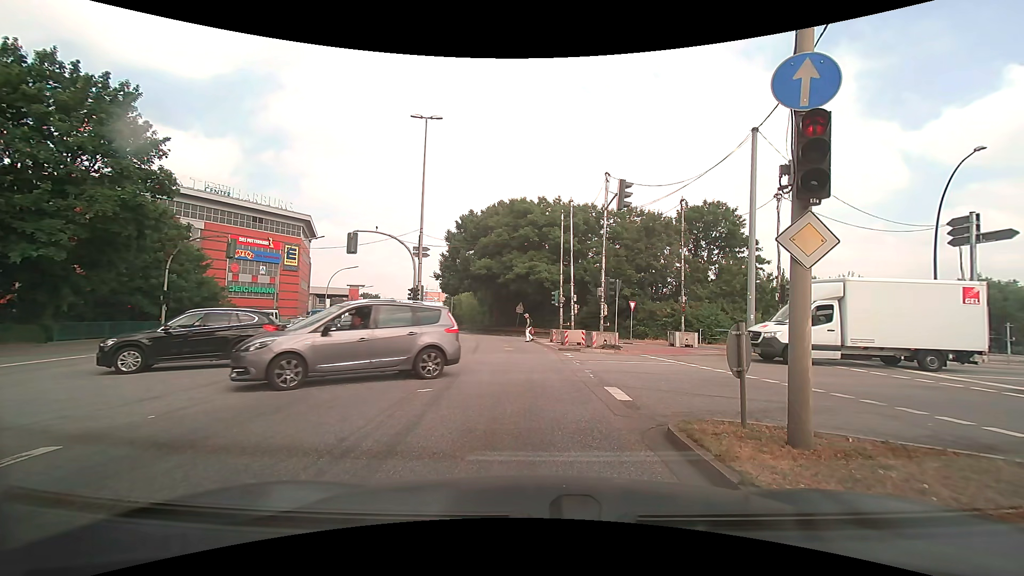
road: primary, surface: asphalt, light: Day
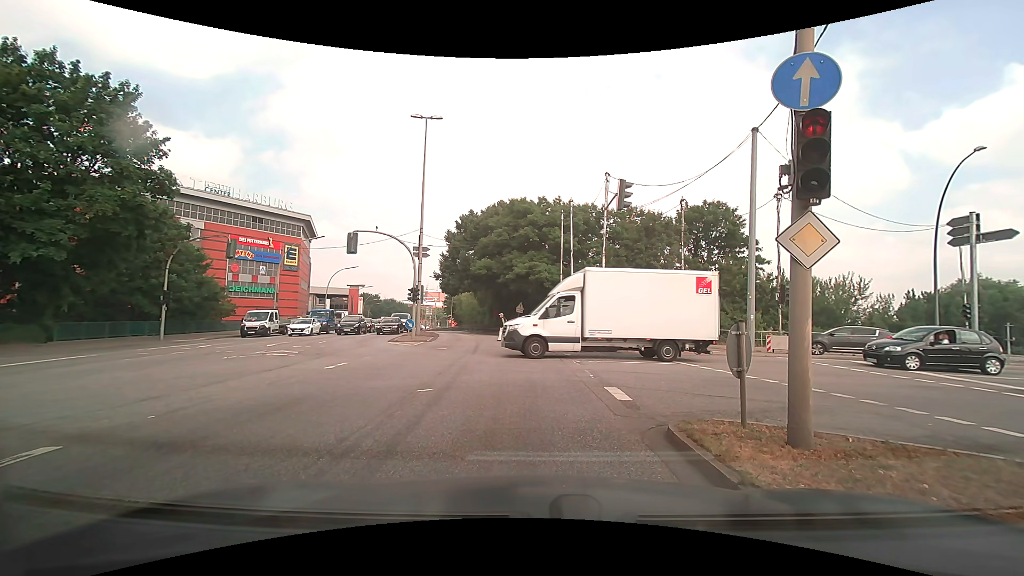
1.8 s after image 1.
(0.0, 0.0) m; 0°
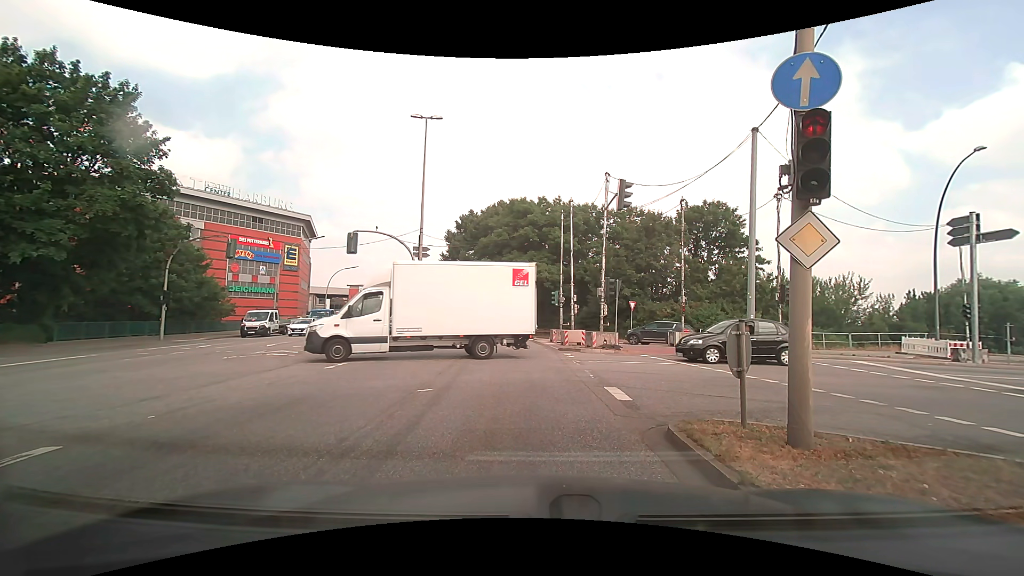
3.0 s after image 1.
(0.0, 0.0) m; 0°
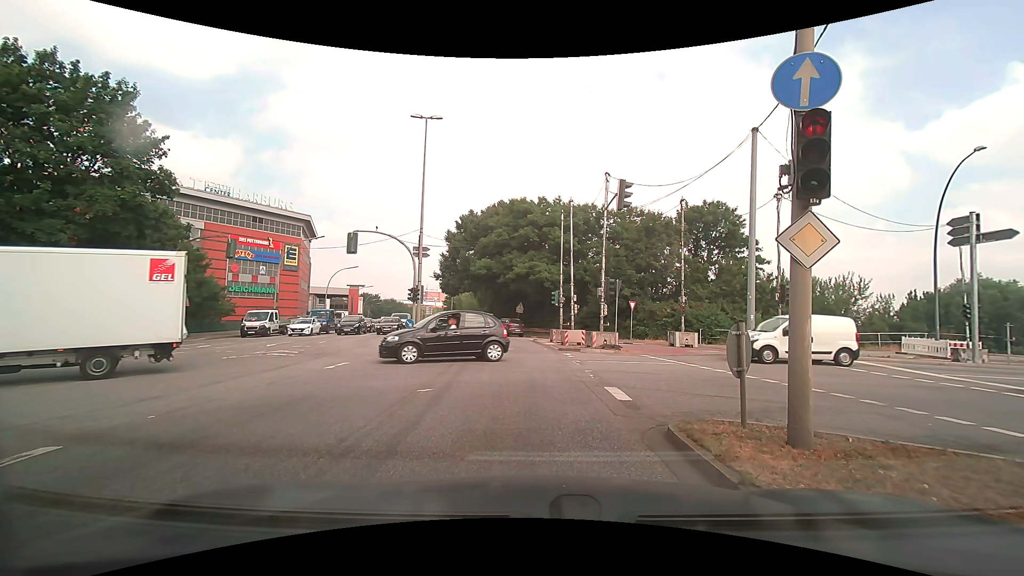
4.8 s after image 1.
(0.0, 0.0) m; 0°
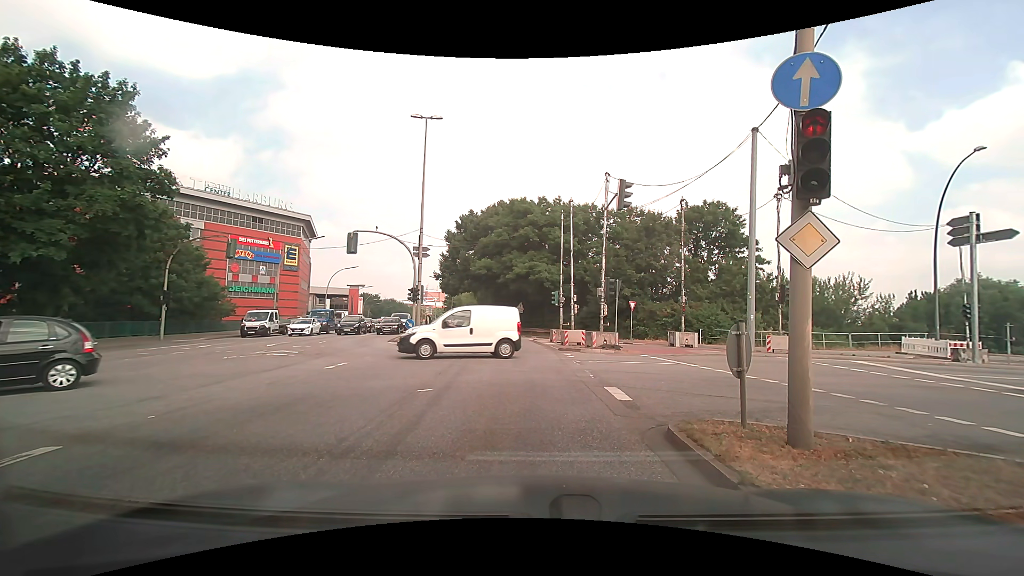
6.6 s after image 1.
(0.0, 0.0) m; 0°
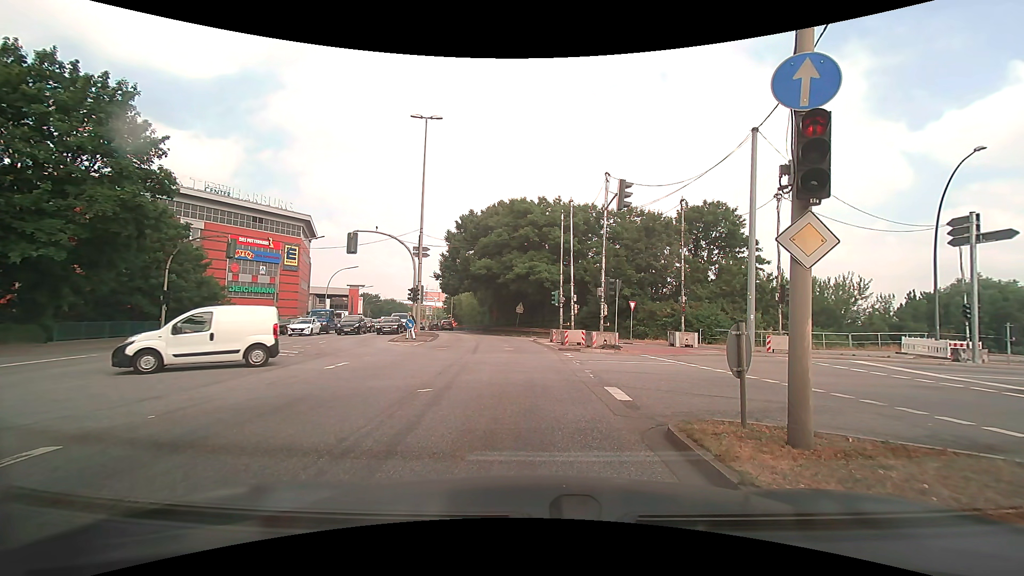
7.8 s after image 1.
(0.0, 0.0) m; 0°
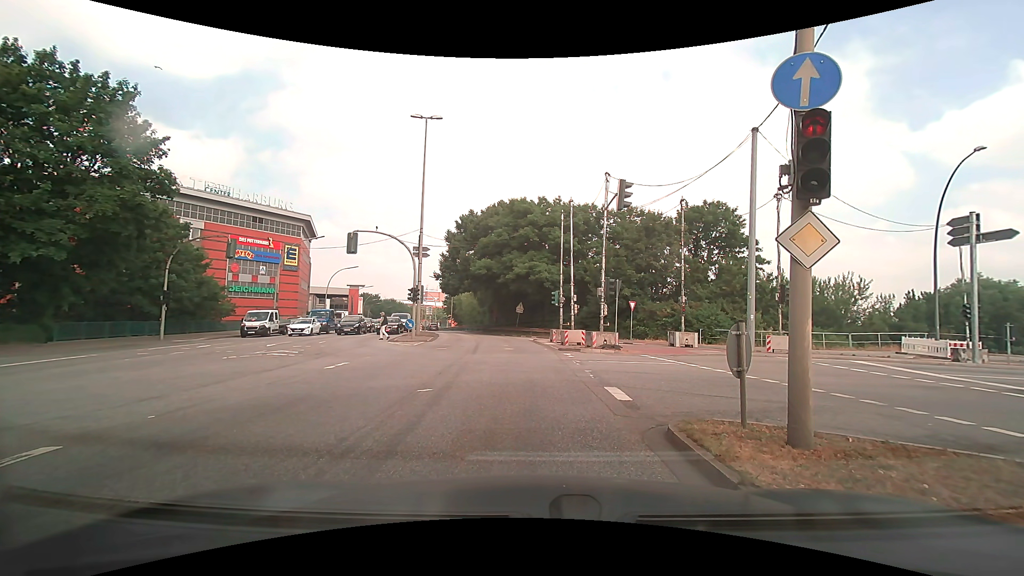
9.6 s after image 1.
(0.0, 0.0) m; 0°
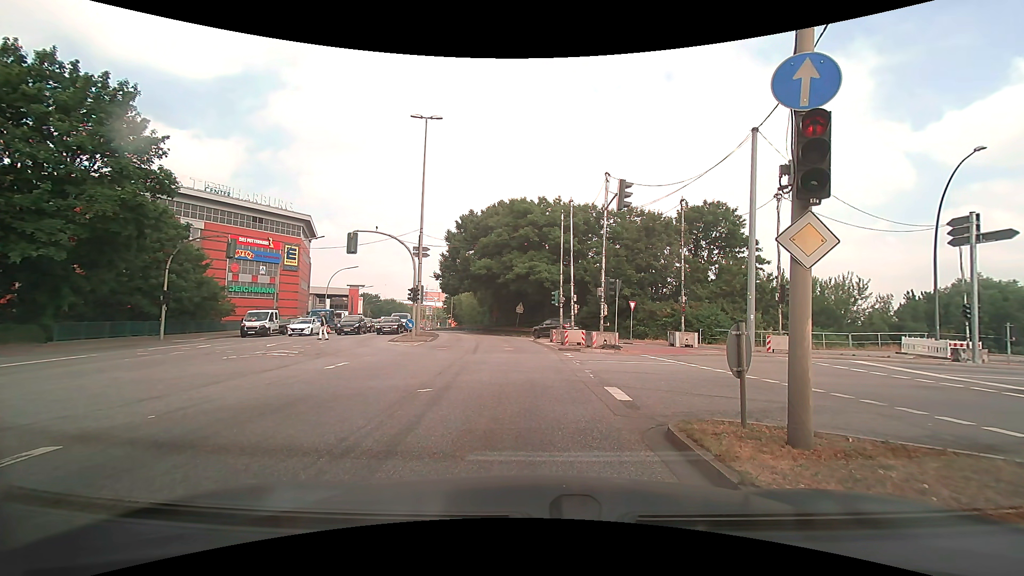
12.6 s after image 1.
(0.0, 0.0) m; 0°
(0, +10) (-1, +20) (-2, +30) (-3, +40) (-5, +50) (-7, +59) (-10, +69) (-13, +78) (-17, +88) (-20, +97) m
